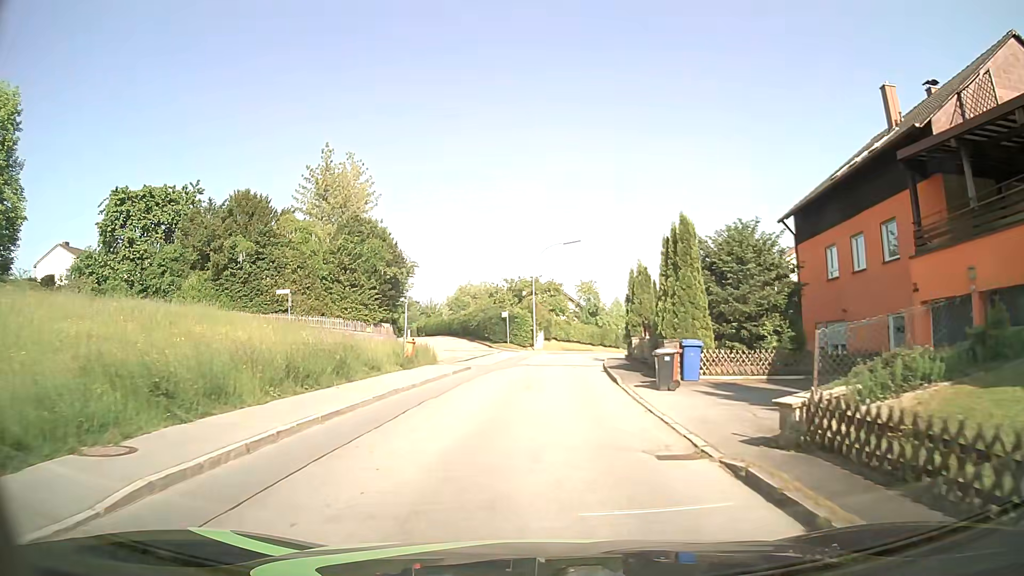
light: Day
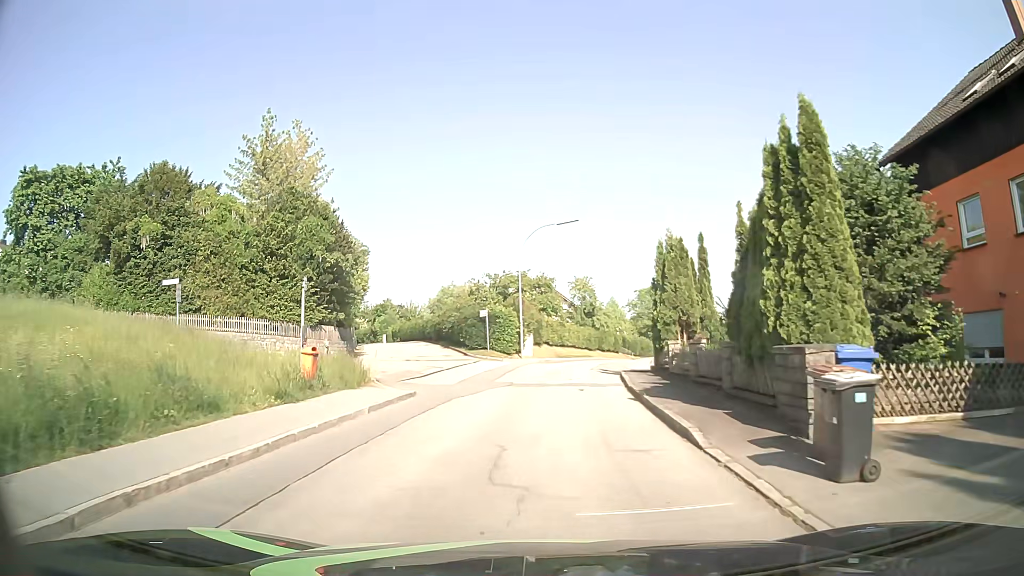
(+0.1, +9.8) m; +2°
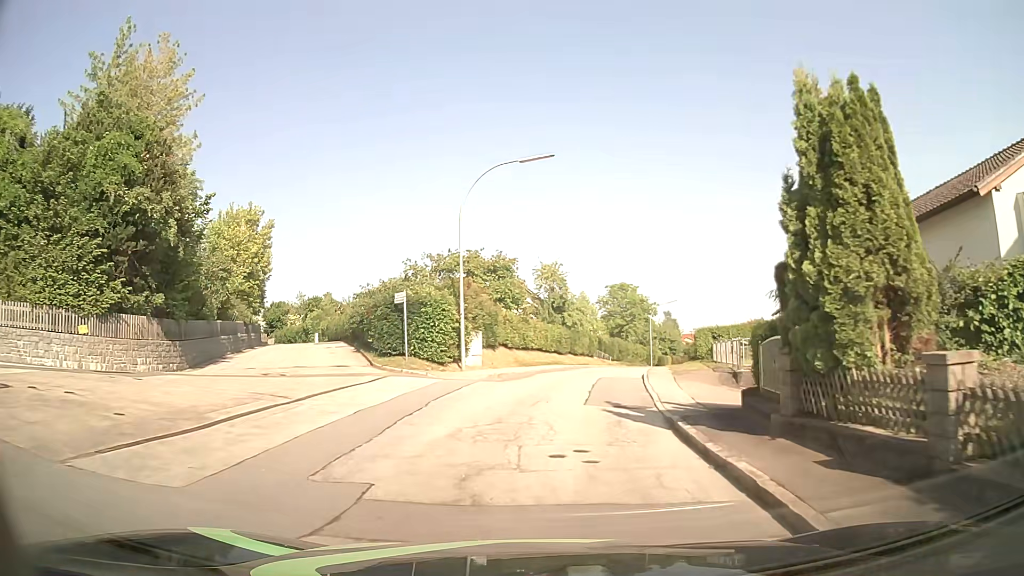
(+0.1, +14.2) m; +3°
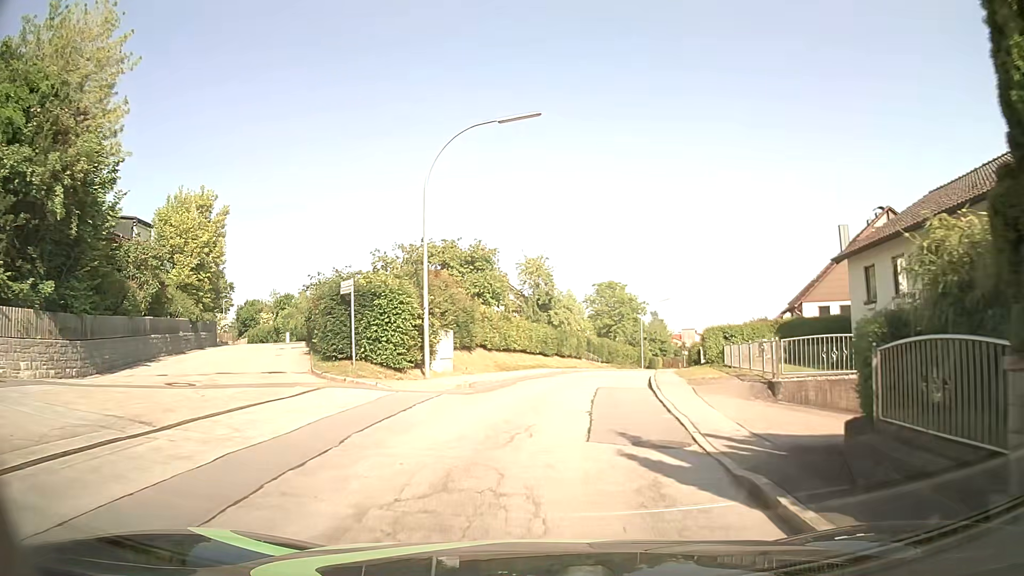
(+0.1, +4.8) m; +1°
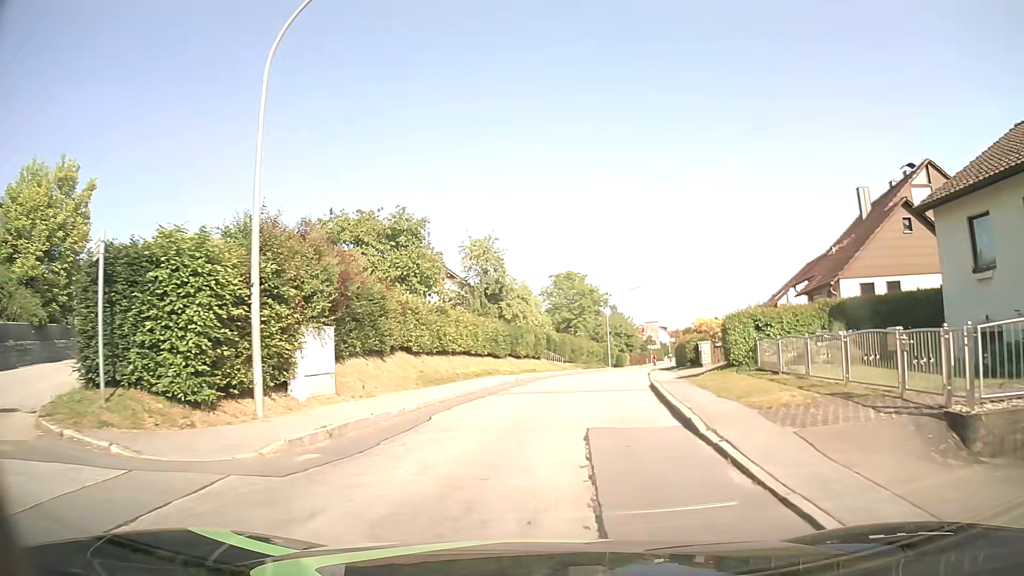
(+0.4, +9.6) m; +3°
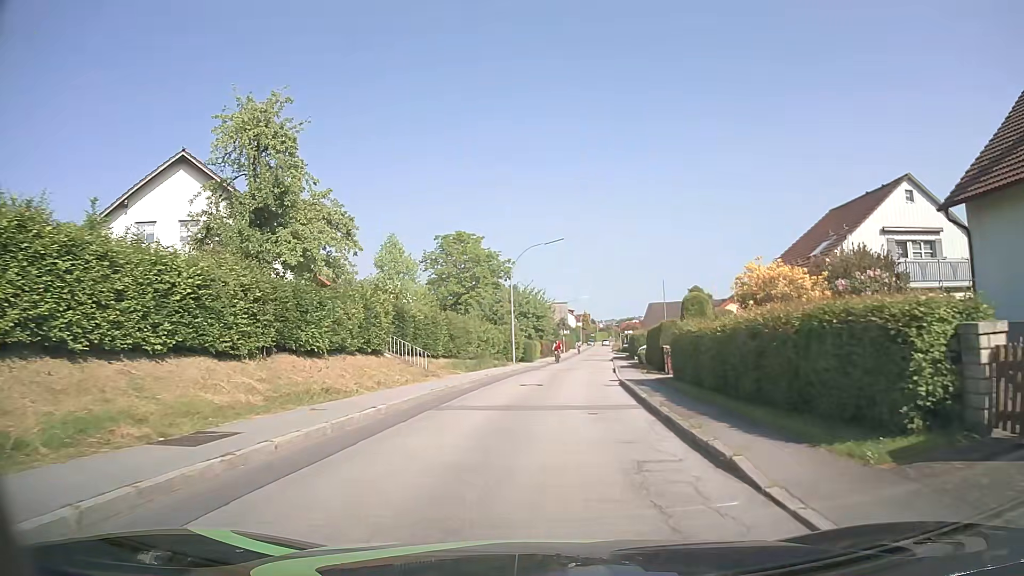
(+2.4, +24.8) m; +10°
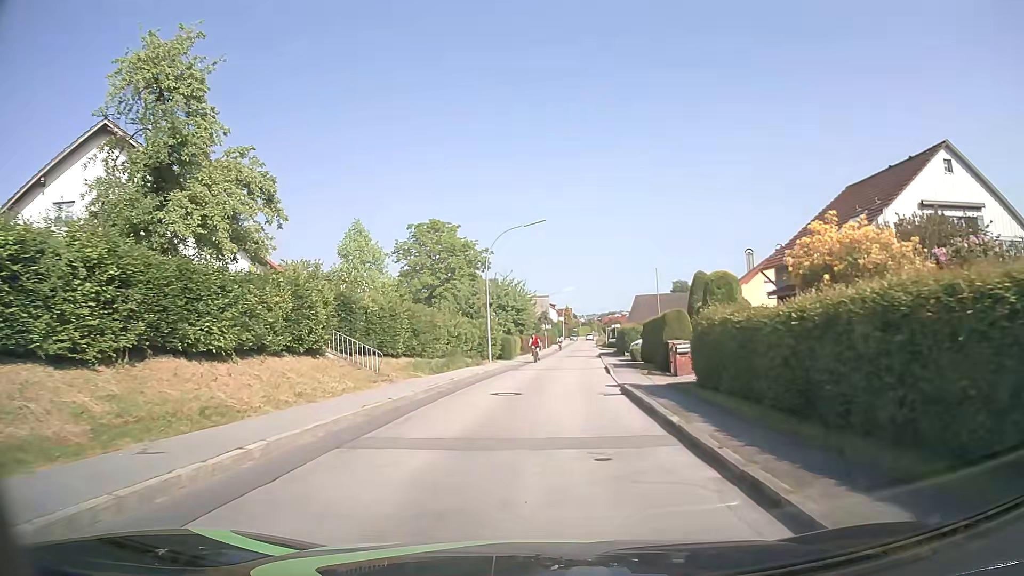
(+0.1, +5.2) m; +2°
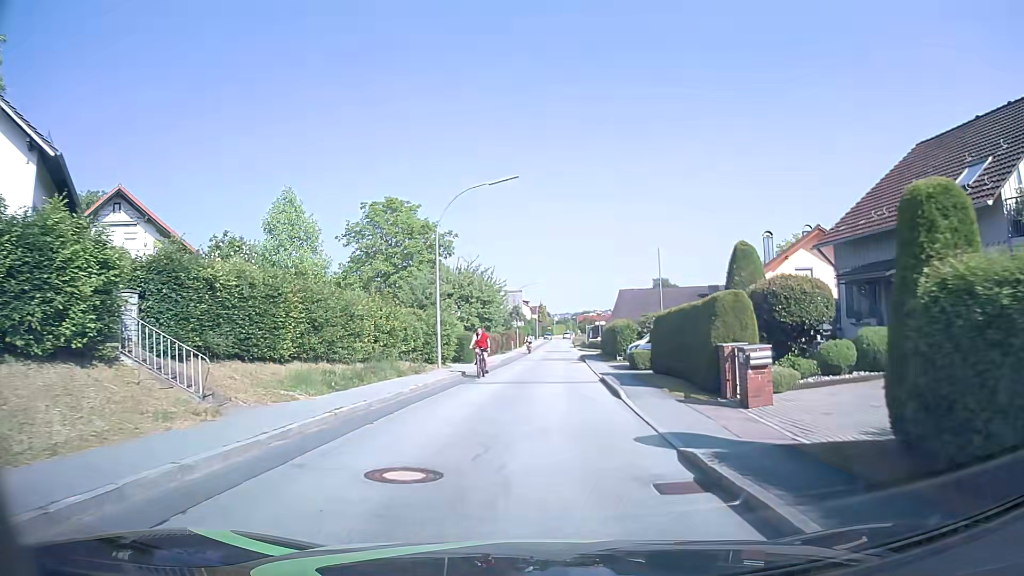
(+0.2, +10.2) m; +2°
(0, +10) (0, +20) (+1, +30) (+1, +40) (+1, +50) (+2, +60) (+2, +70) (+2, +80) (+3, +90) (+3, +100) m
